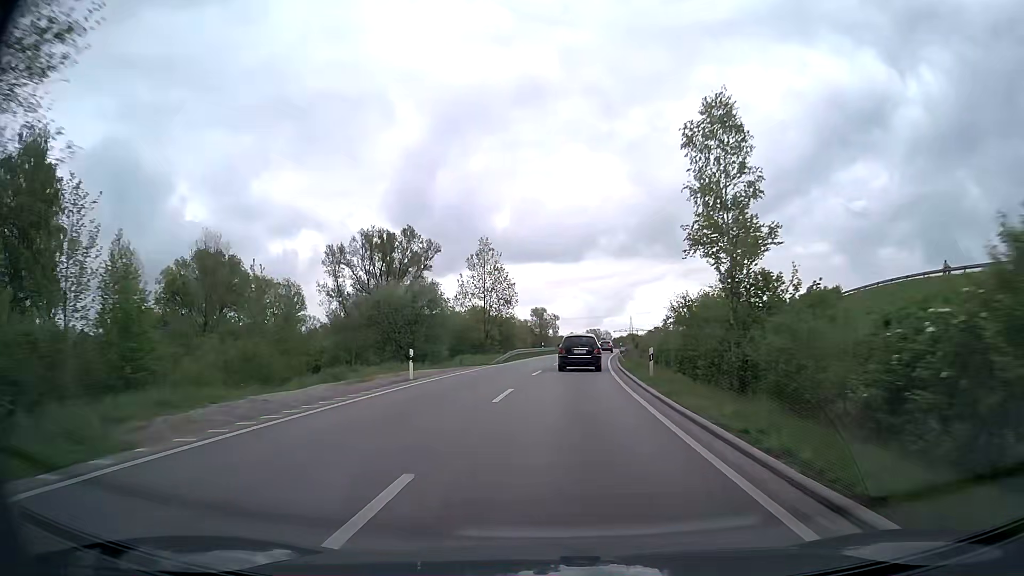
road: primary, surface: asphalt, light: Day
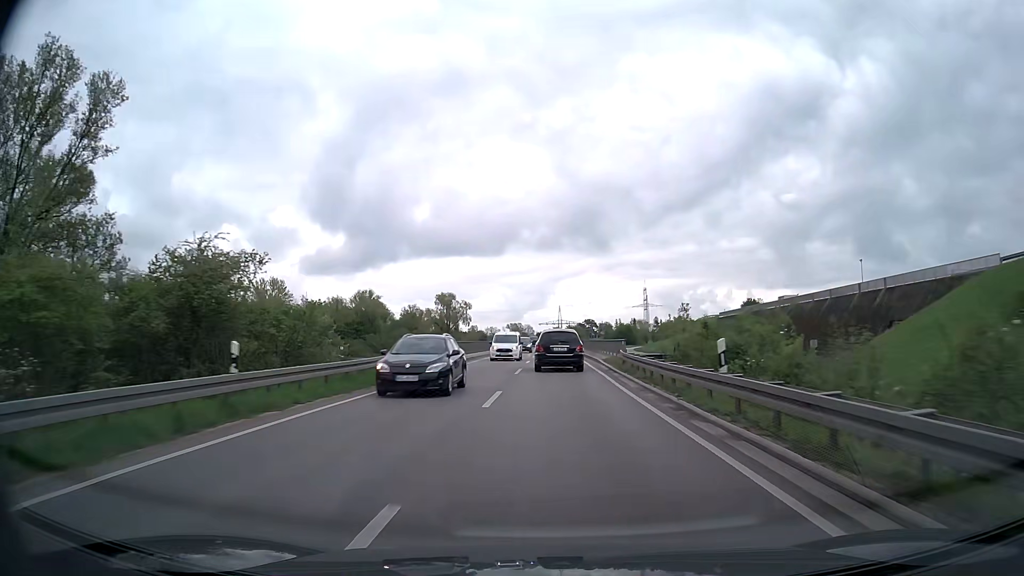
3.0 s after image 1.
(+3.9, +61.5) m; +7°
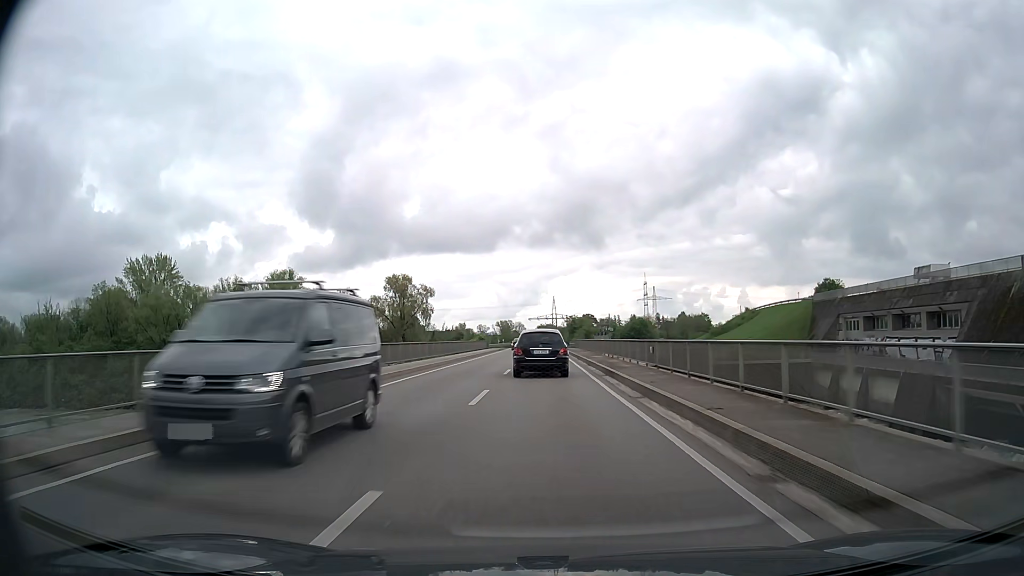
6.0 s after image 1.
(+0.6, +59.5) m; +1°
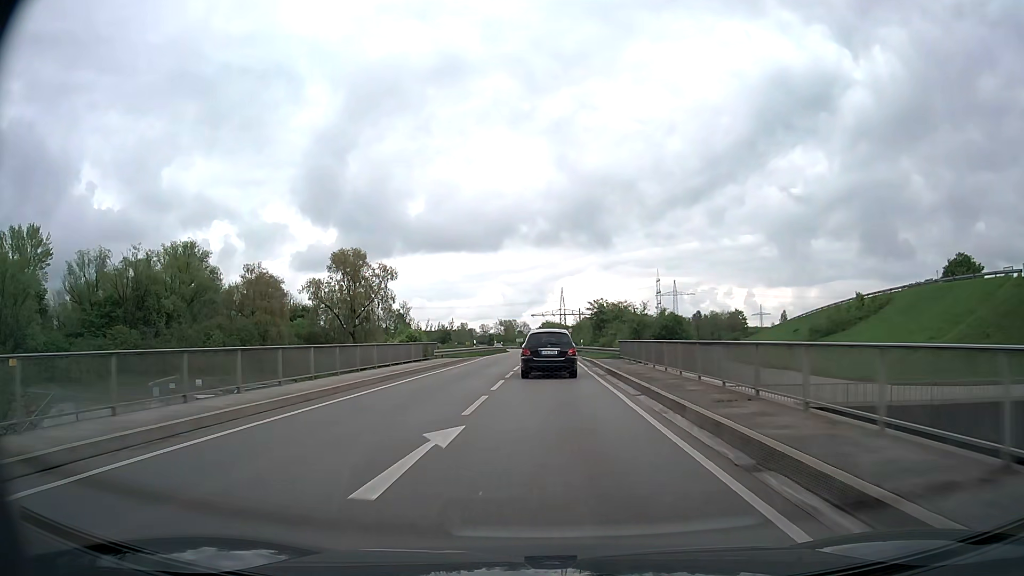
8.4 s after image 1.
(-0.3, +45.9) m; -1°
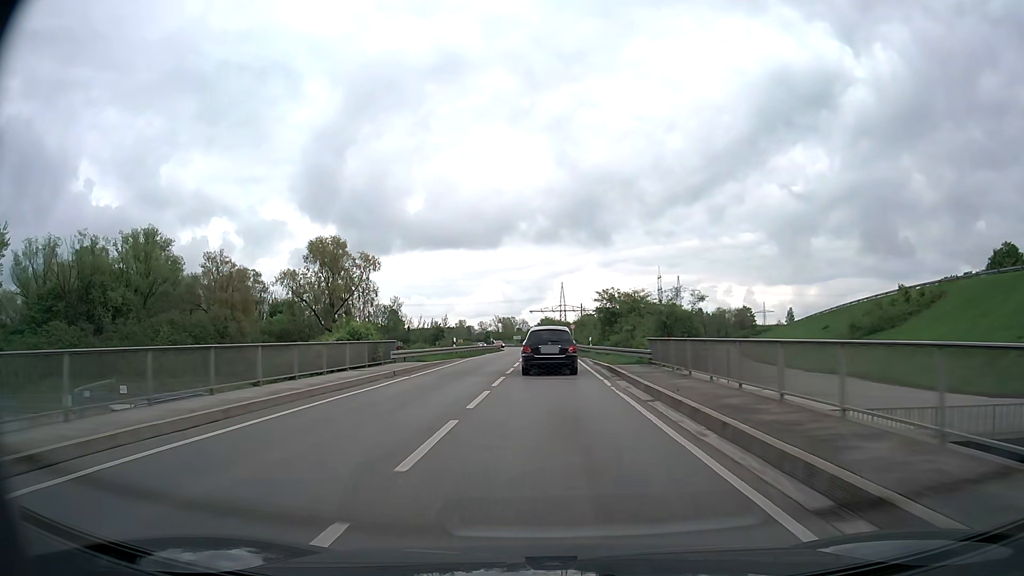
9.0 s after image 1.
(0.0, +11.4) m; 0°
(0, +10) (0, +20) (0, +30) (0, +40) (0, +50) (0, +60) (0, +70) (0, +80) (-1, +90) (-1, +100) m
